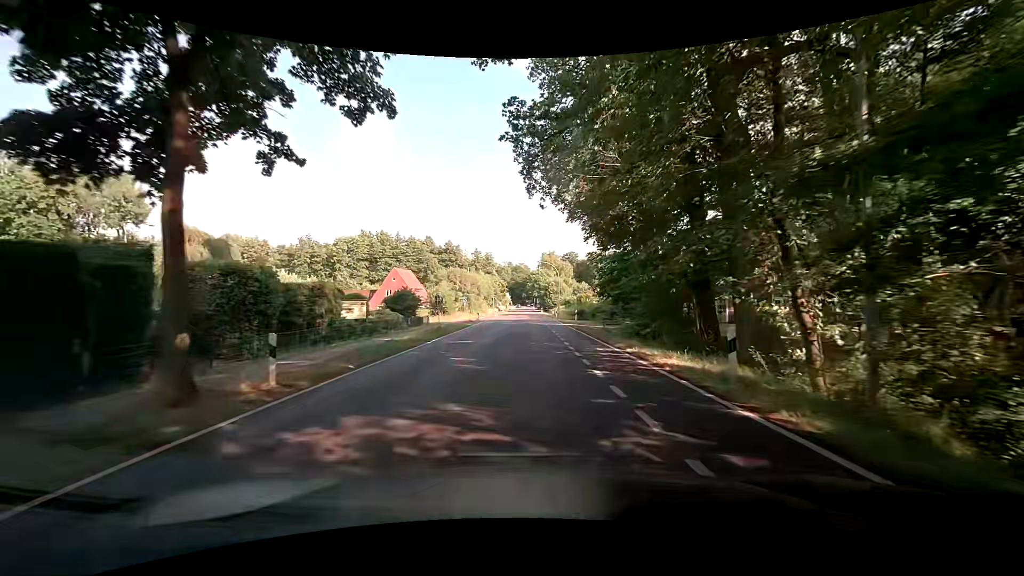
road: tertiary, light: Day
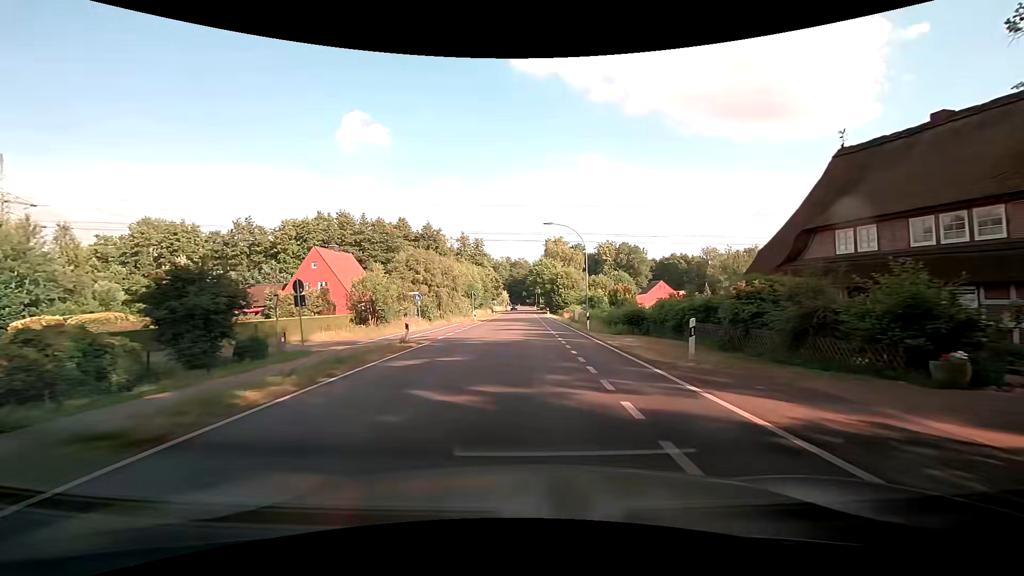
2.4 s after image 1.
(+0.4, +30.5) m; +1°
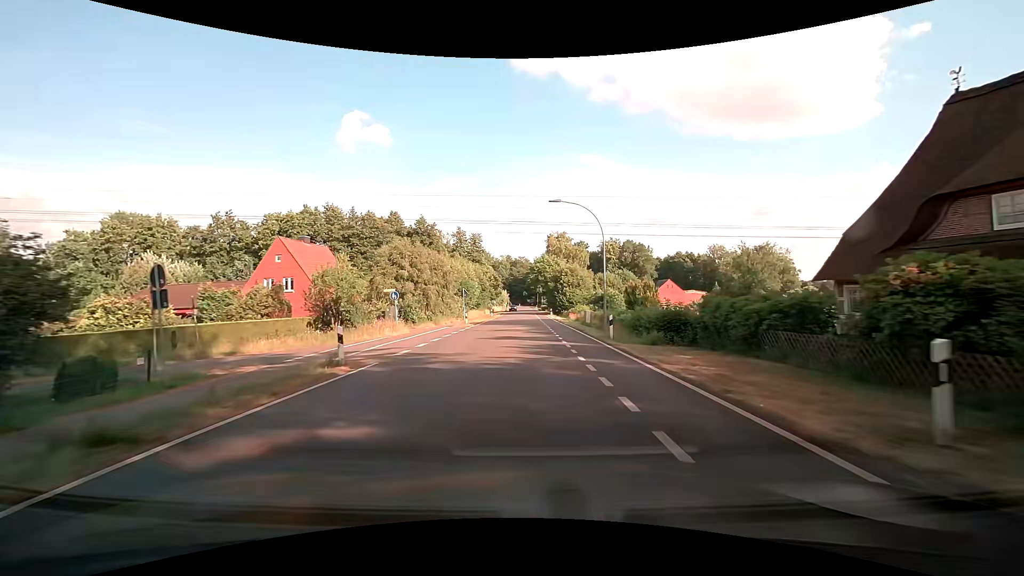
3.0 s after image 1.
(-0.1, +7.6) m; 0°
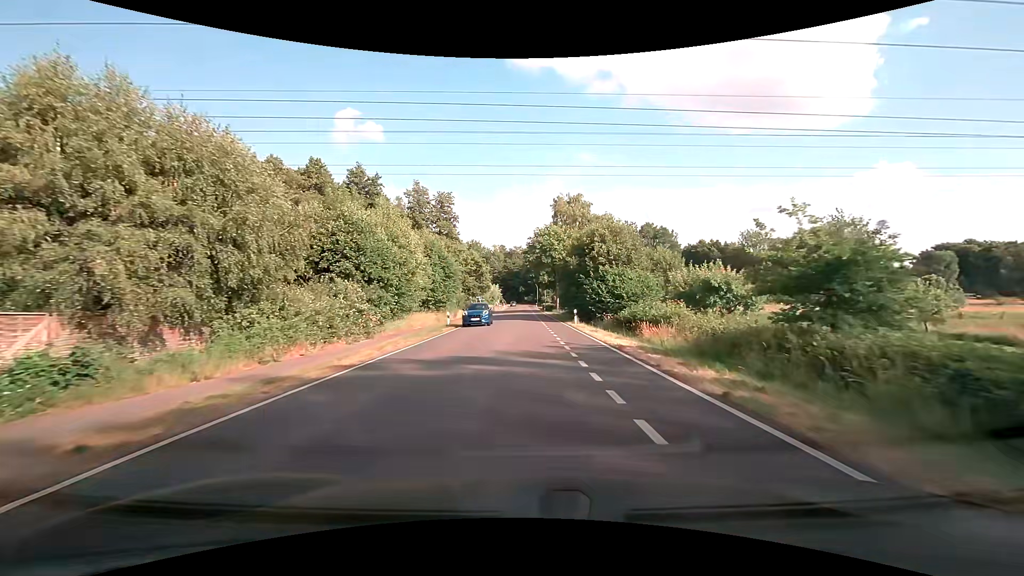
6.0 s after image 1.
(0.0, +38.1) m; 0°
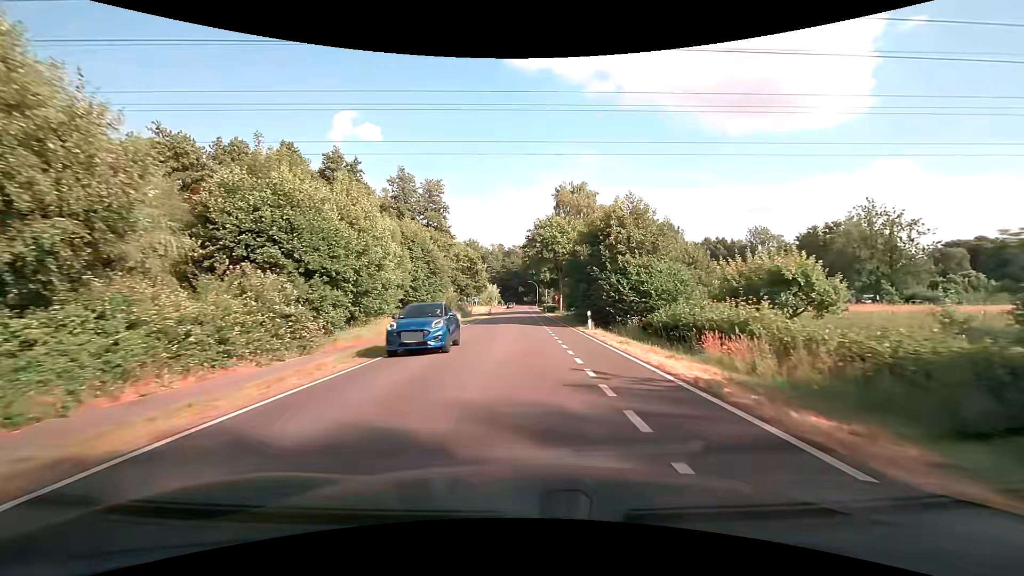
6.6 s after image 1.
(0.0, +7.6) m; 0°
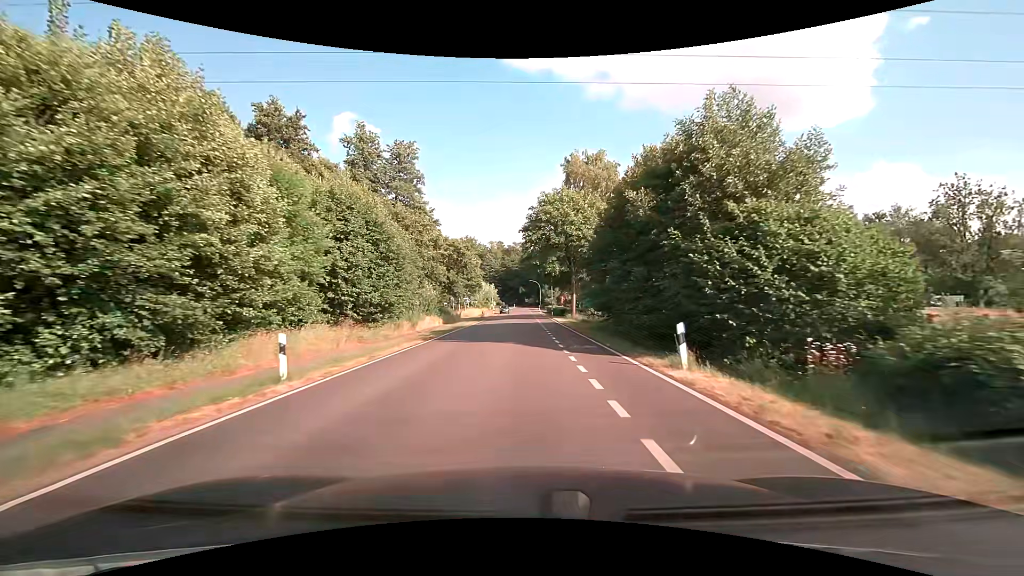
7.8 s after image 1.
(0.0, +15.3) m; 0°
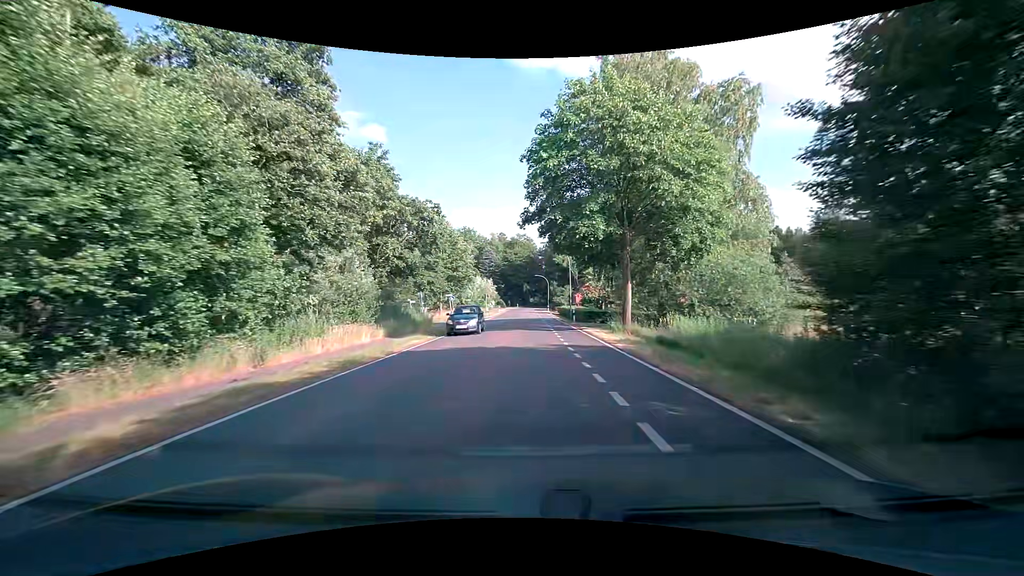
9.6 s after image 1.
(-0.2, +22.8) m; 0°
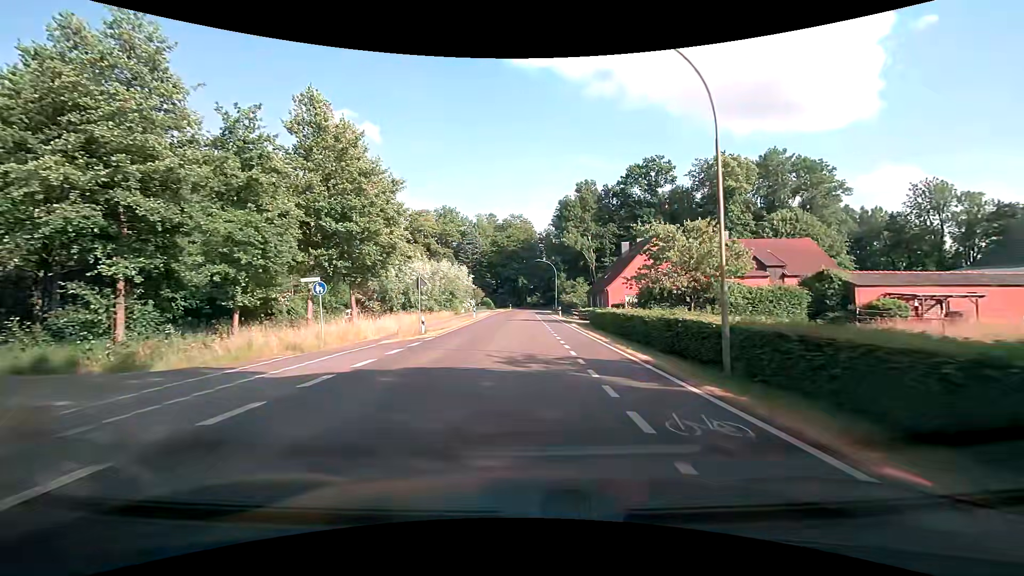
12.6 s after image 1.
(+0.2, +38.0) m; 0°
(0, +10) (0, +20) (0, +30) (0, +40) (0, +50) (0, +60) (0, +70) (0, +80) (0, +90) (+1, +100) m
